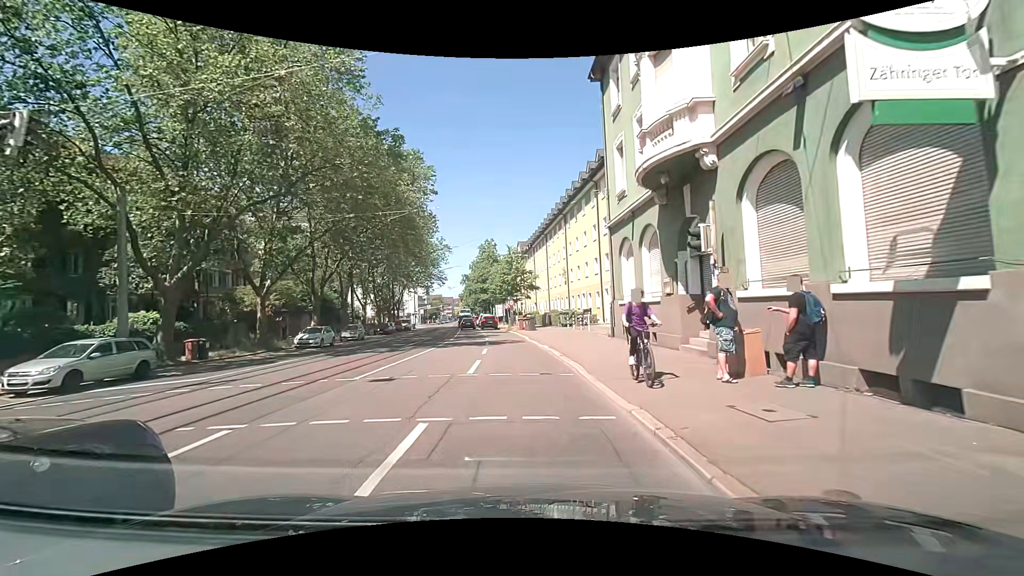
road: primary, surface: asphalt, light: Day
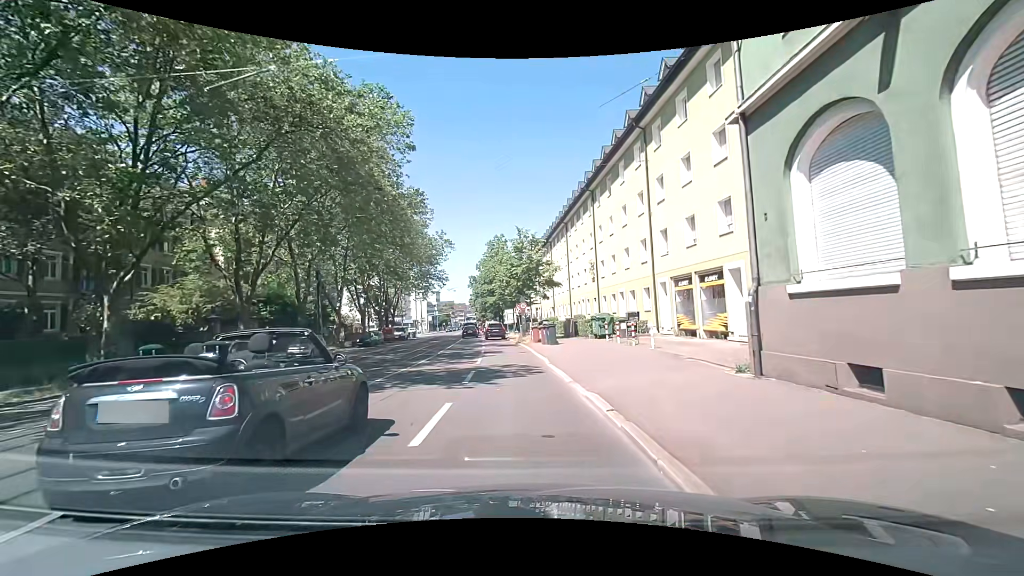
(-0.7, +12.5) m; -3°
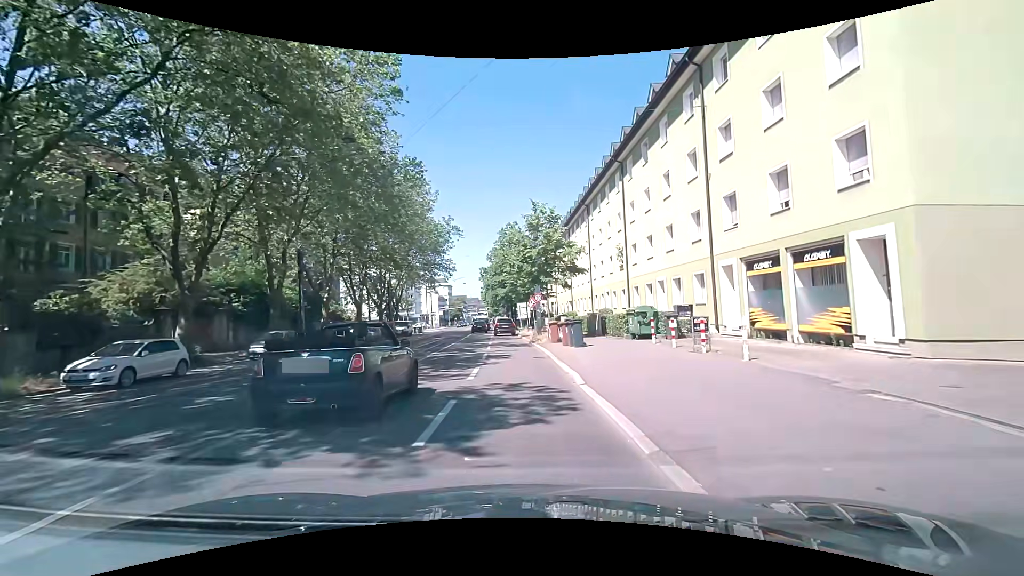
(-0.1, +6.4) m; 0°
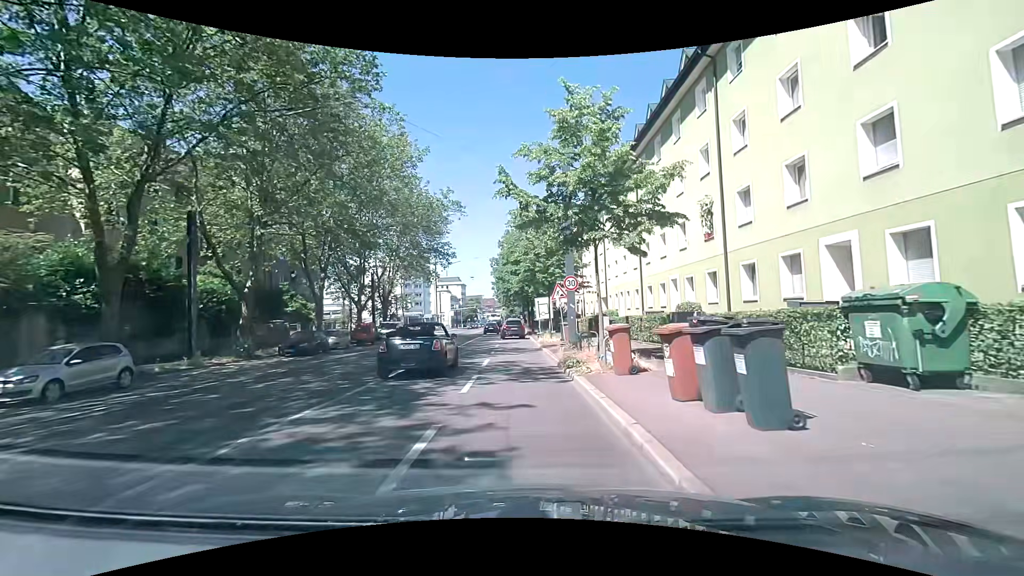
(-0.8, +14.2) m; -5°
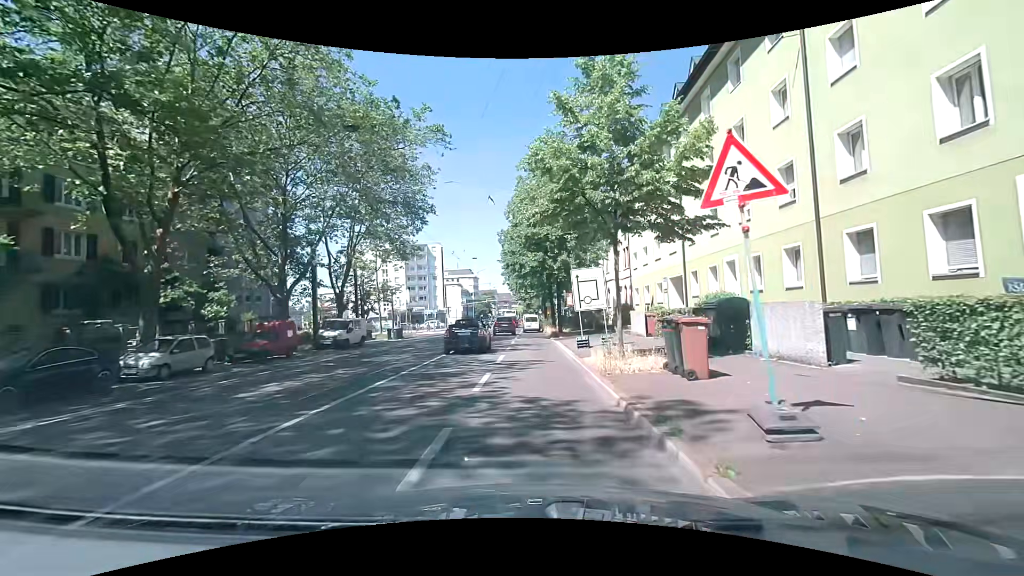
(-0.2, +18.6) m; 0°
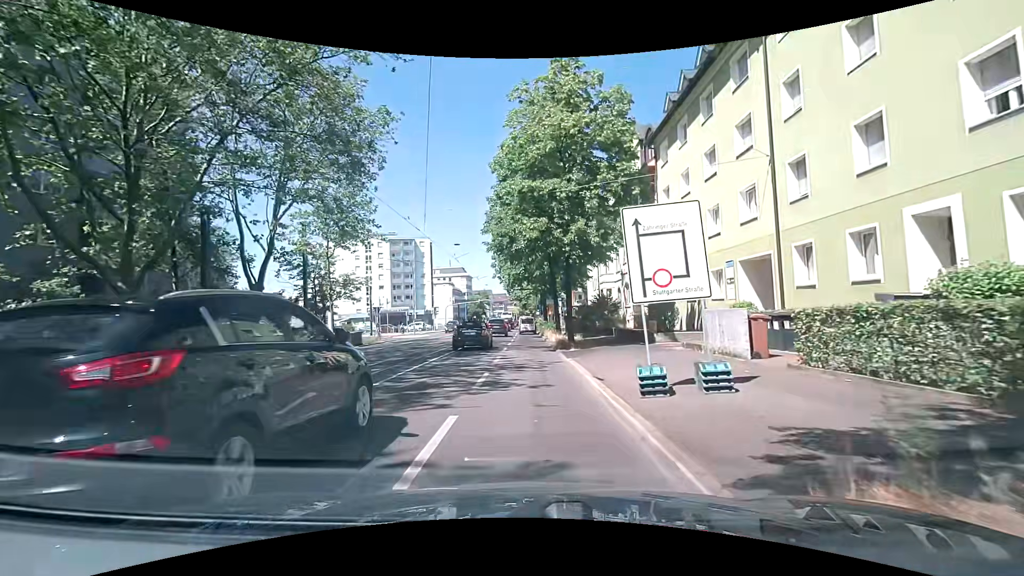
(0.0, +11.2) m; 0°
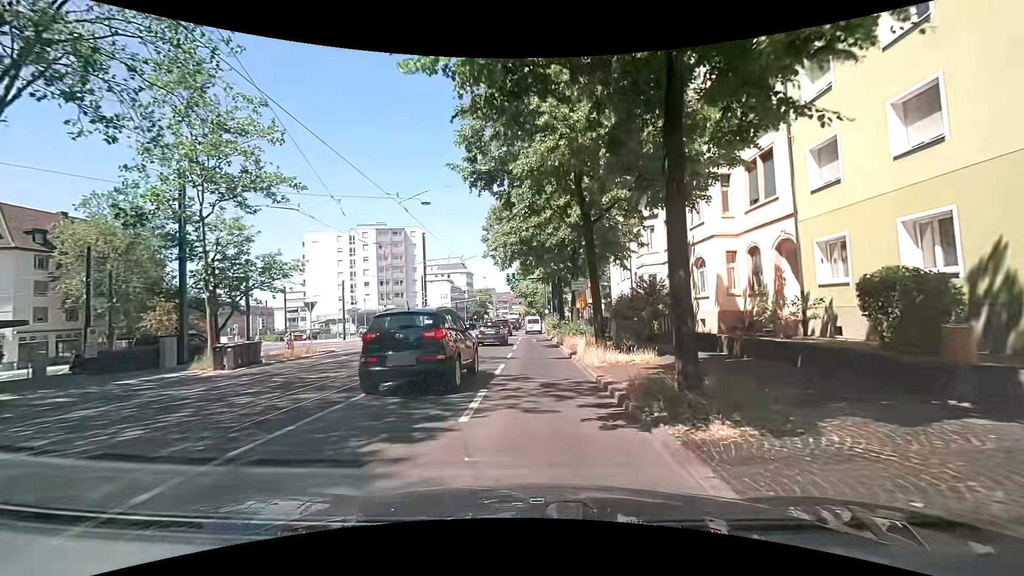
(-0.1, +15.6) m; 0°
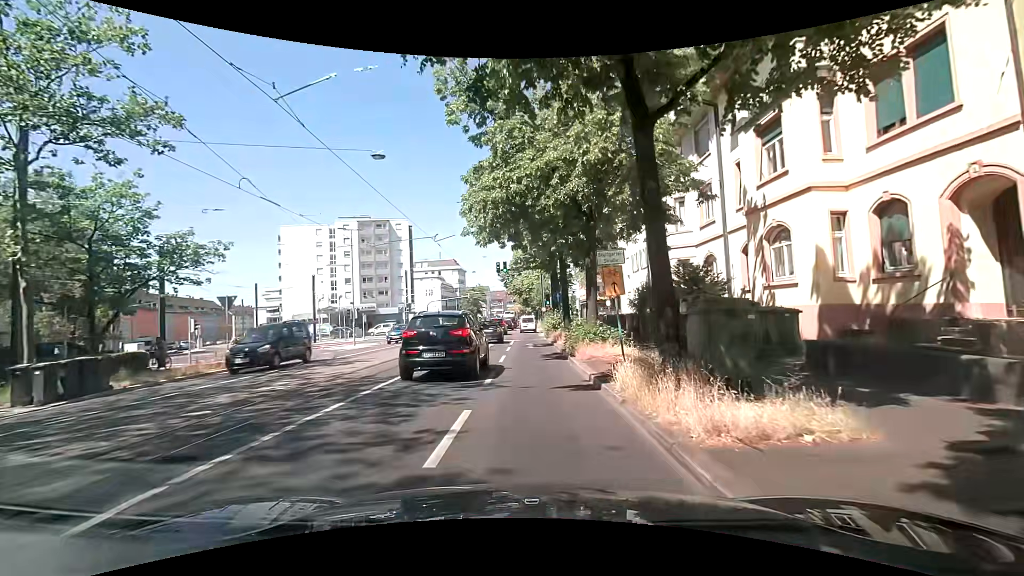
(-0.1, +8.1) m; -1°
(0, +10) (+1, +20) (+1, +30) (+1, +40) (+1, +50) (+2, +60) (+2, +70) (+2, +80) (+2, +90) (+2, +100) m
